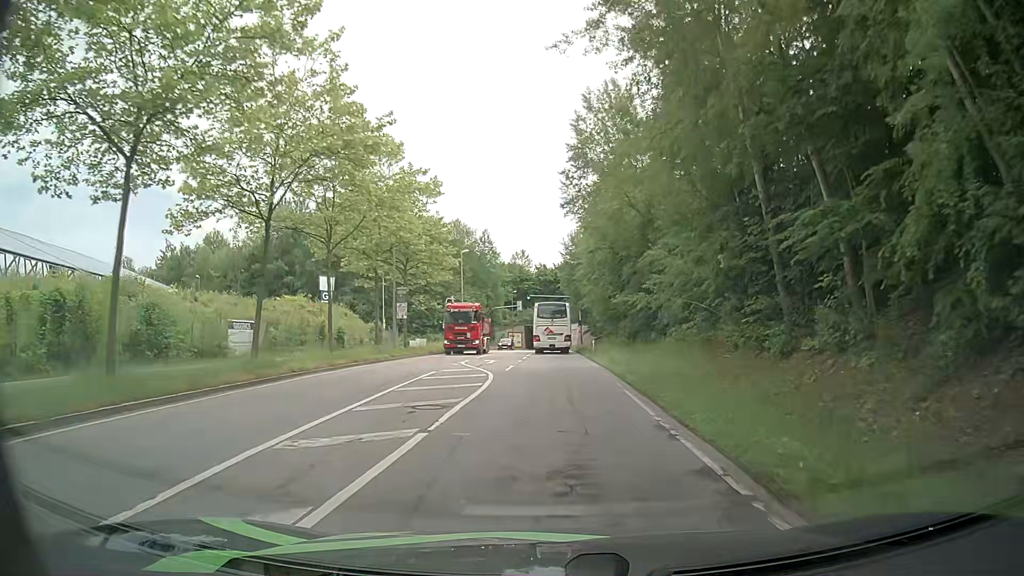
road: secondary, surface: asphalt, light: Day
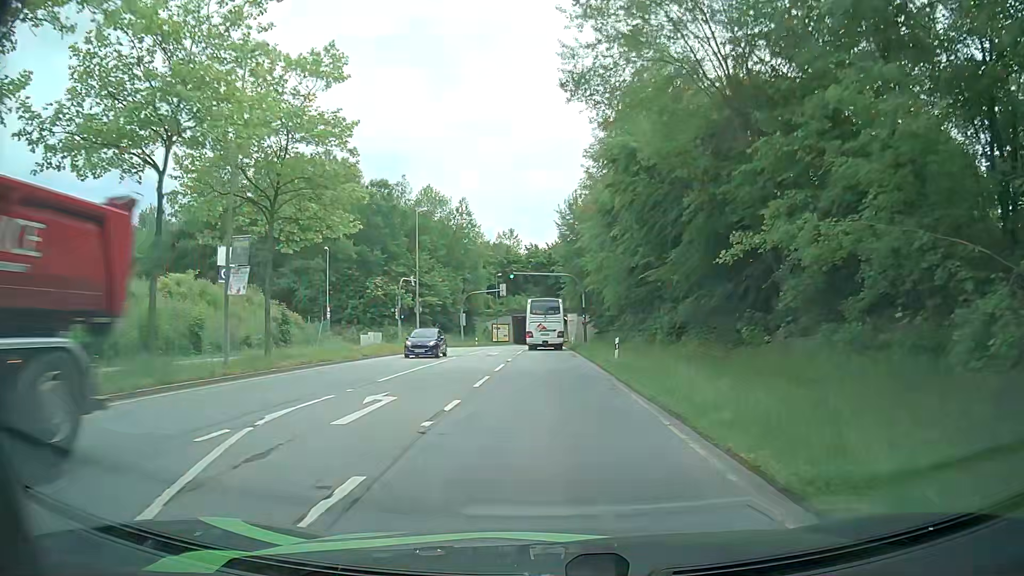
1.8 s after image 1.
(+0.2, +20.9) m; +1°
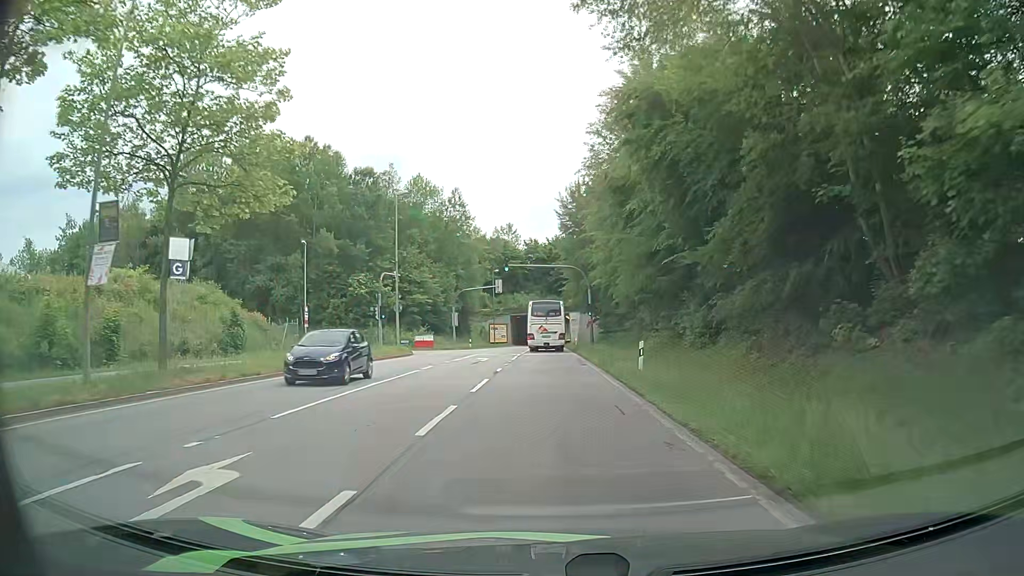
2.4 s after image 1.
(0.0, +7.0) m; -1°
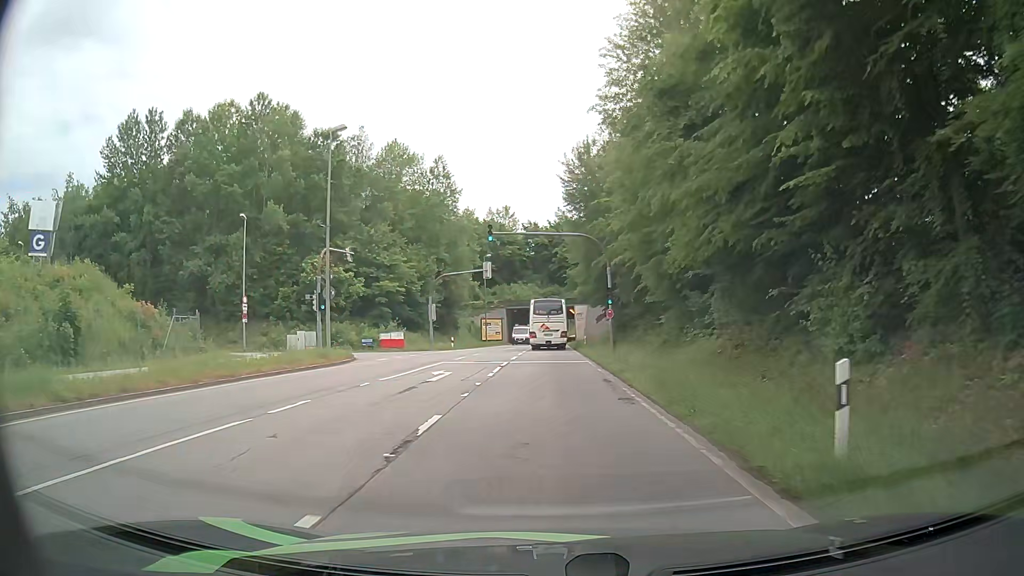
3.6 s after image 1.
(+0.1, +14.1) m; +1°
